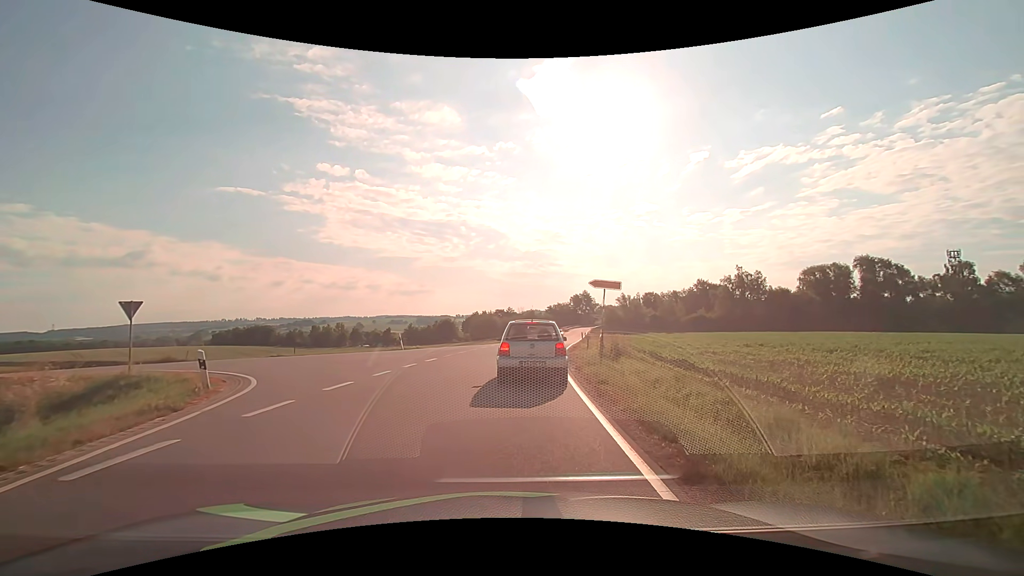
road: tertiary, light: Day
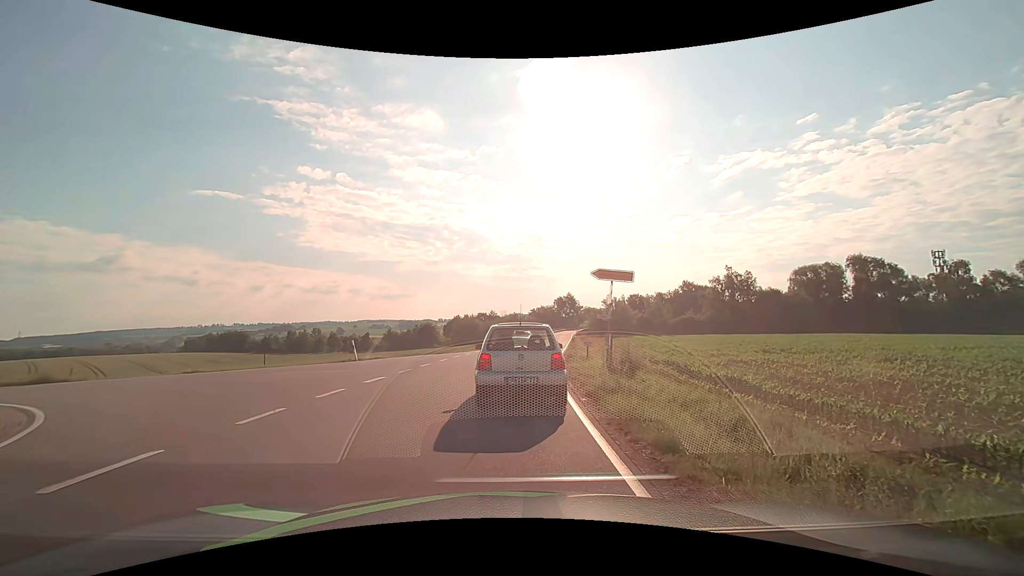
(+0.1, +5.7) m; +3°
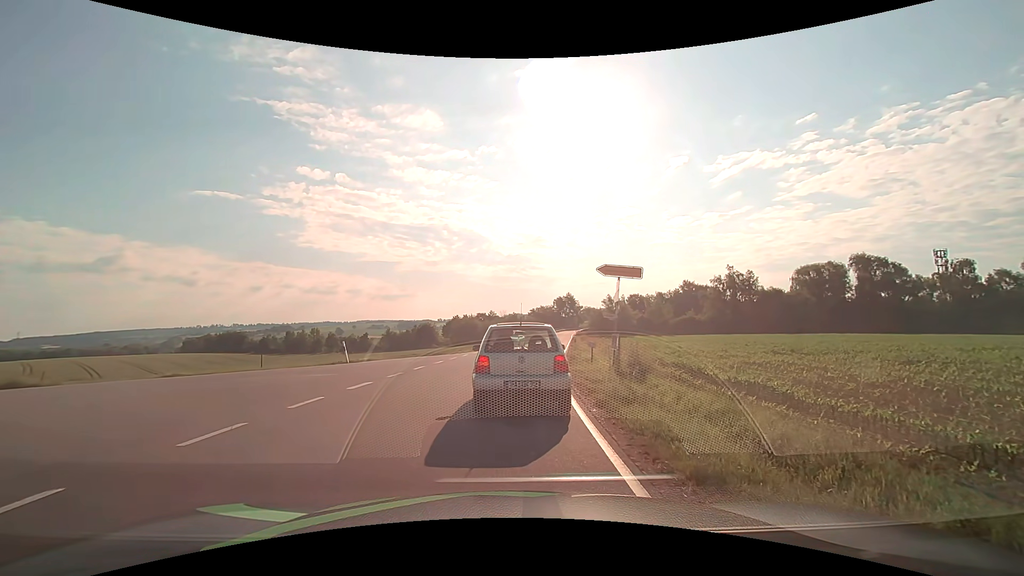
(0.0, +1.3) m; 0°
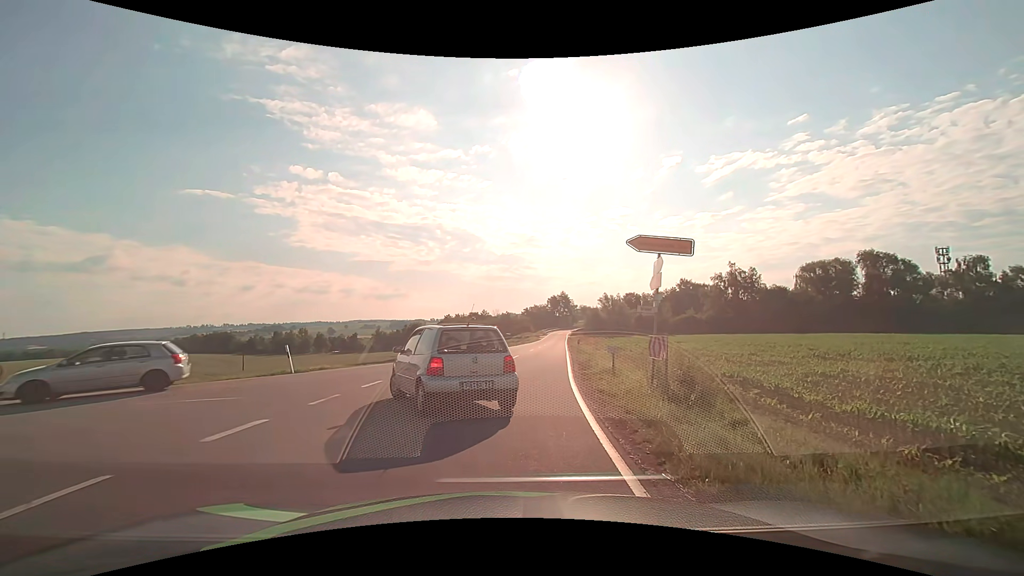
(0.0, +5.5) m; +1°
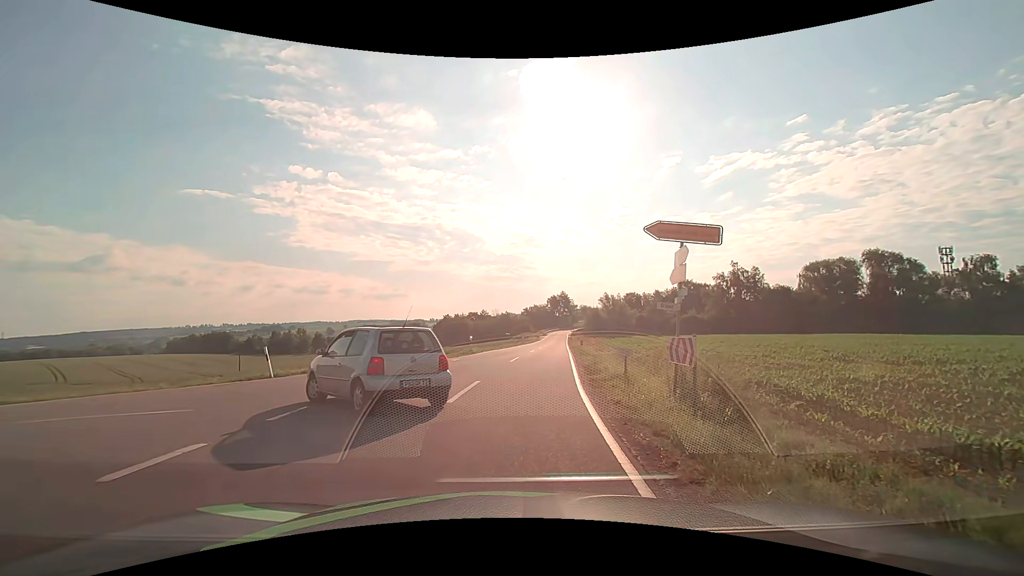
(0.0, +1.7) m; 0°
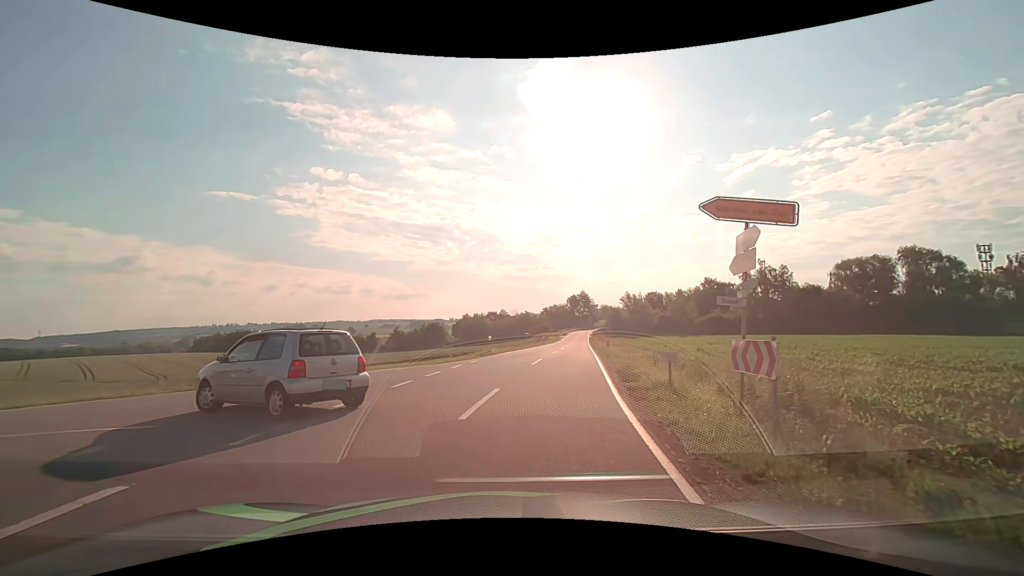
(0.0, +1.9) m; -3°
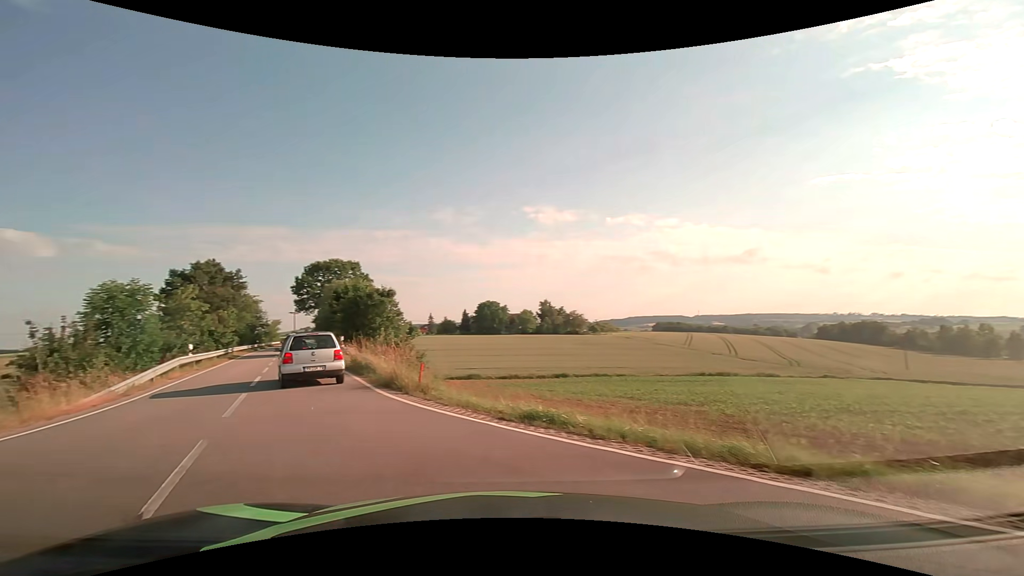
(-5.7, +10.9) m; -62°
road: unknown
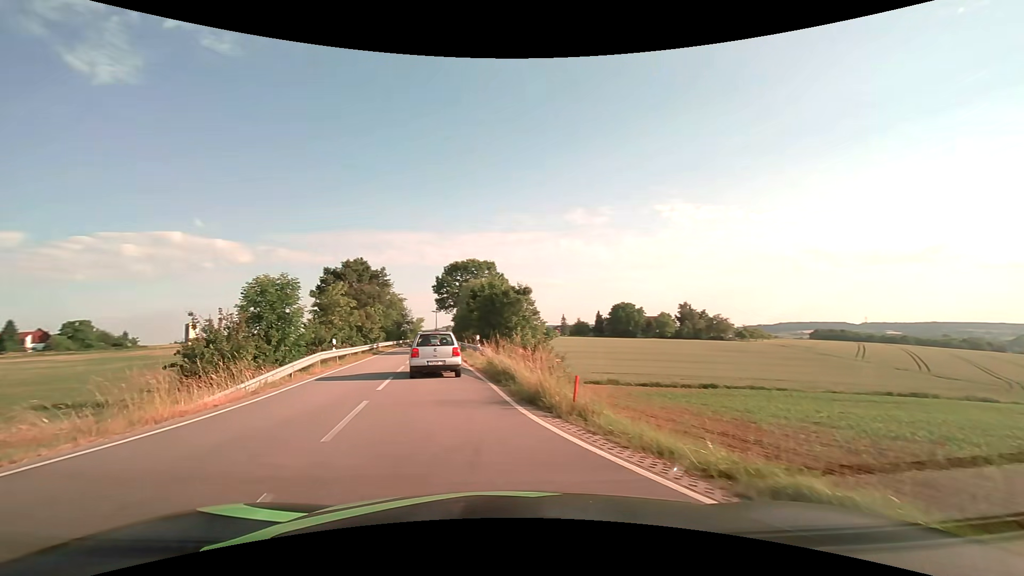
(-0.5, +3.3) m; -16°
(-1, +10) (-3, +20) (-5, +30) (-6, +40) (-8, +49) (-9, +59) (-11, +69) (-12, +79) (-14, +89) (-15, +99) m
